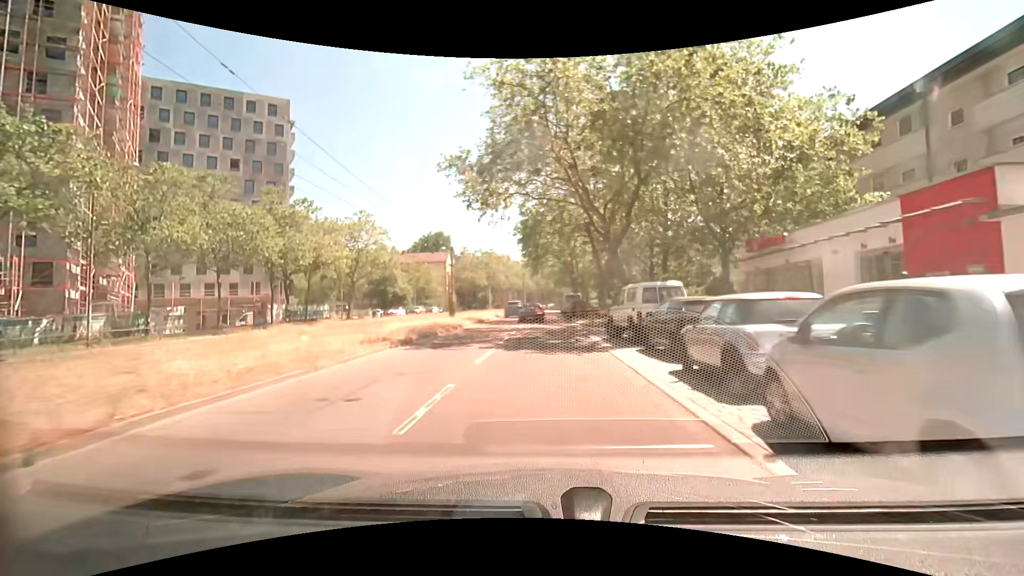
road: tertiary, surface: asphalt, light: Day
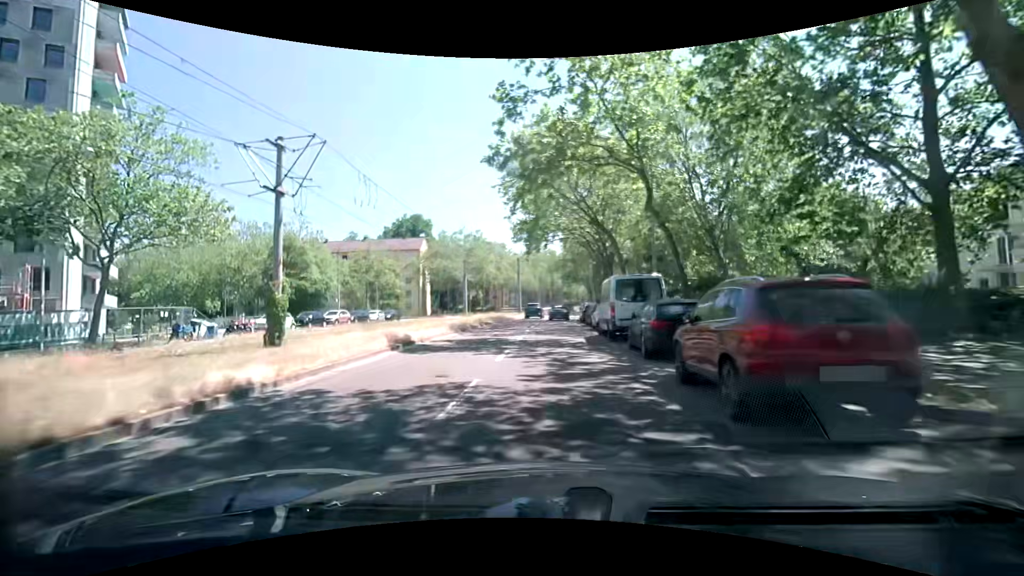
(0.0, +34.9) m; -1°
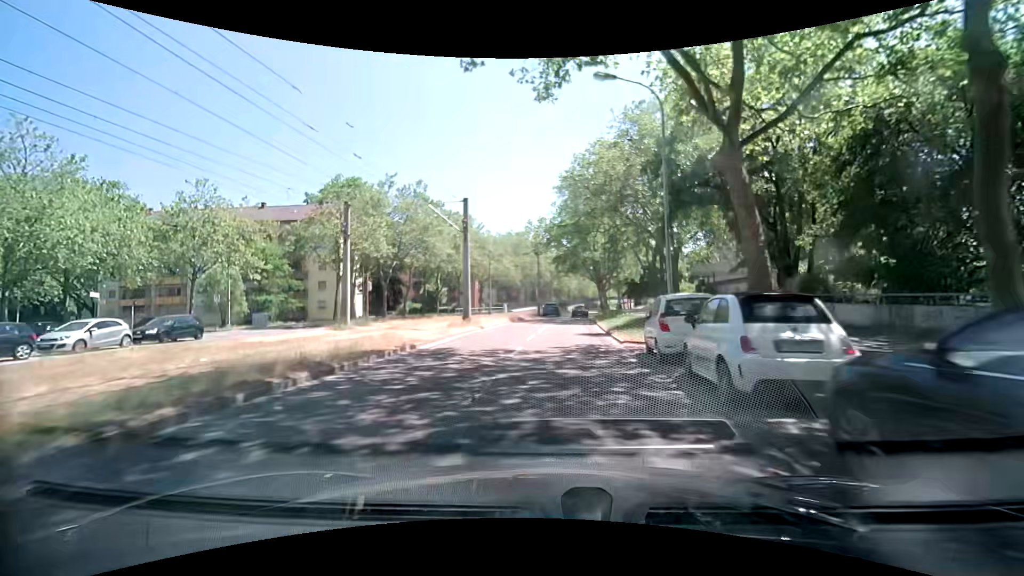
(+0.5, +35.7) m; +2°
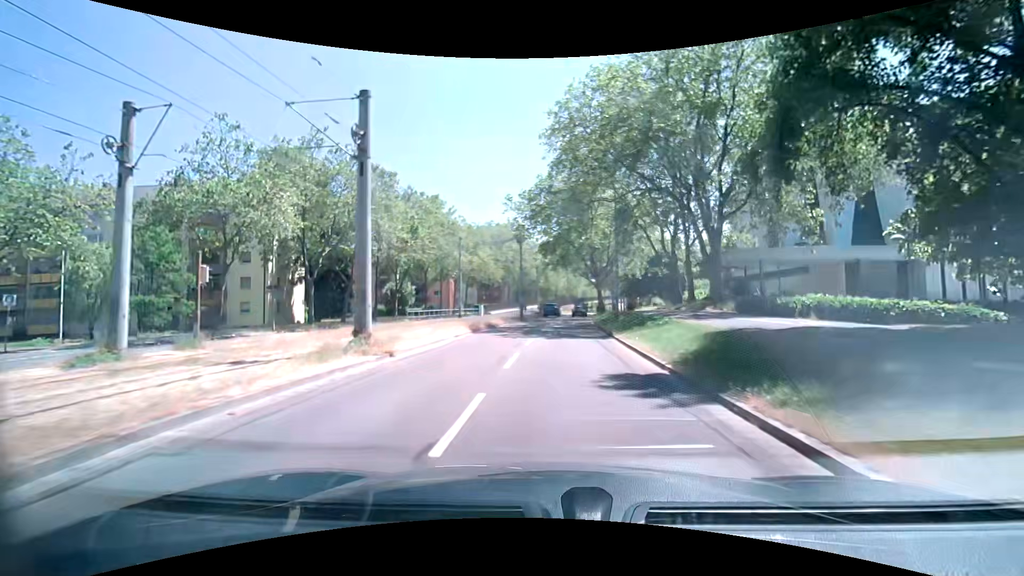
(+0.2, +14.5) m; +1°
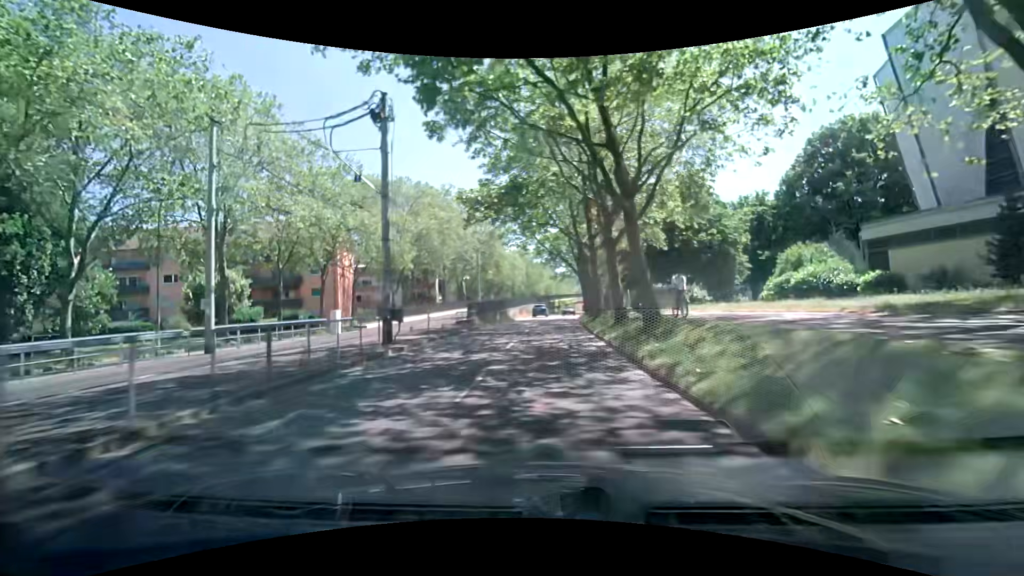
(+1.8, +37.0) m; +5°
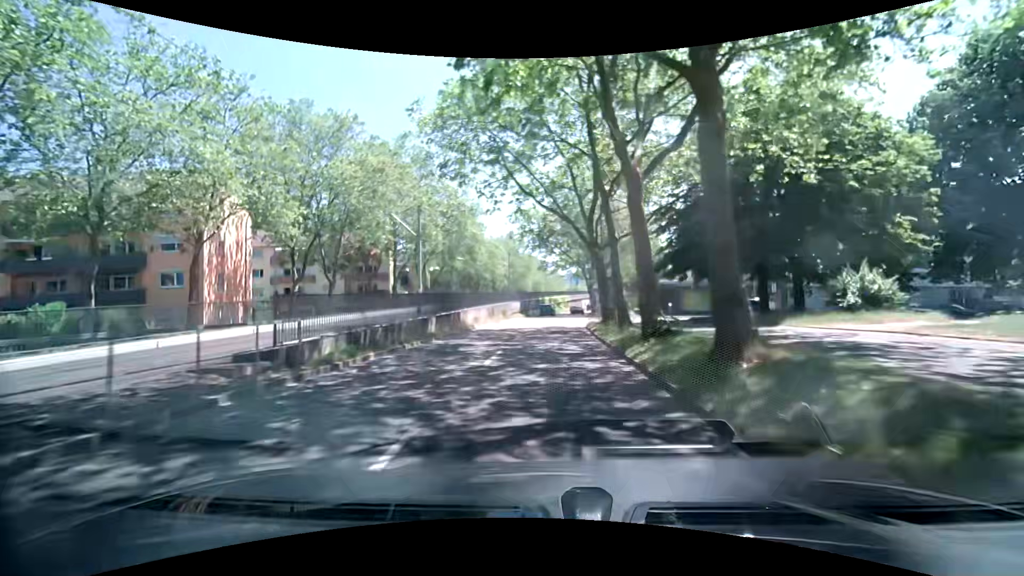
(+0.1, +22.4) m; +2°
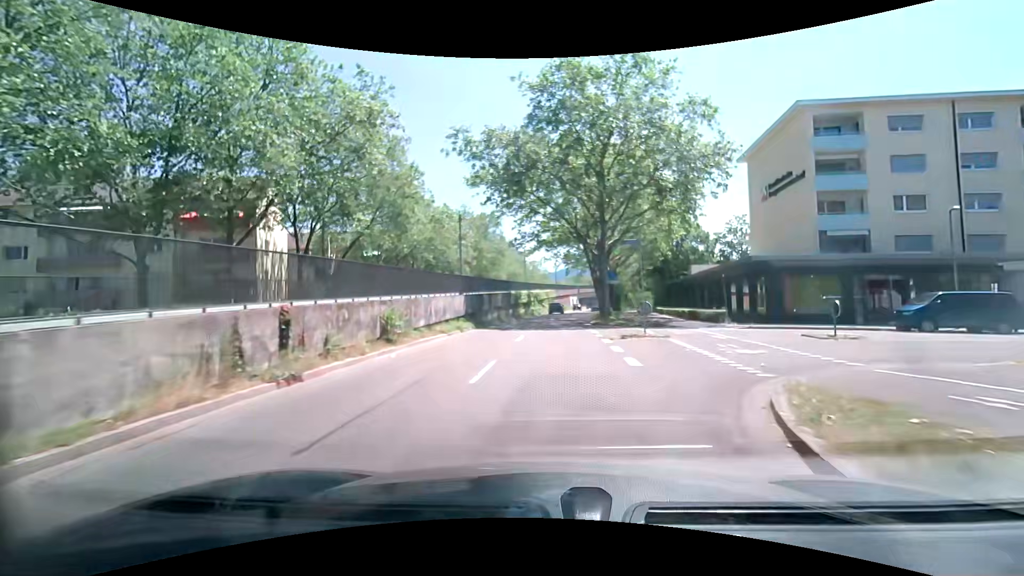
(+0.1, +29.8) m; +2°
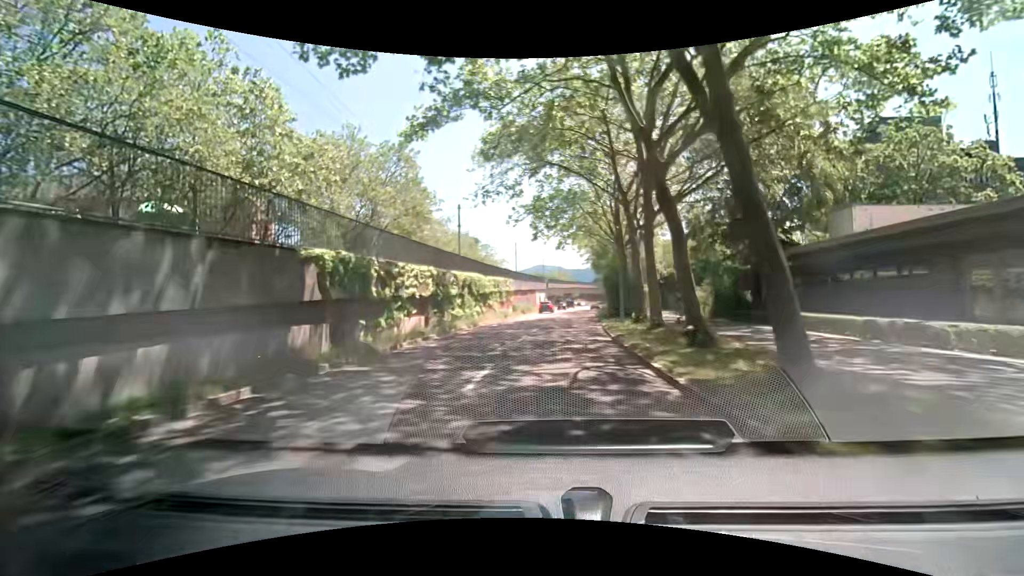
(+0.4, +36.8) m; +3°
(0, +10) (+1, +20) (+1, +30) (+2, +40) (+3, +50) (+4, +60) (+5, +70) (+7, +80) (+8, +90) (+10, +99) m
